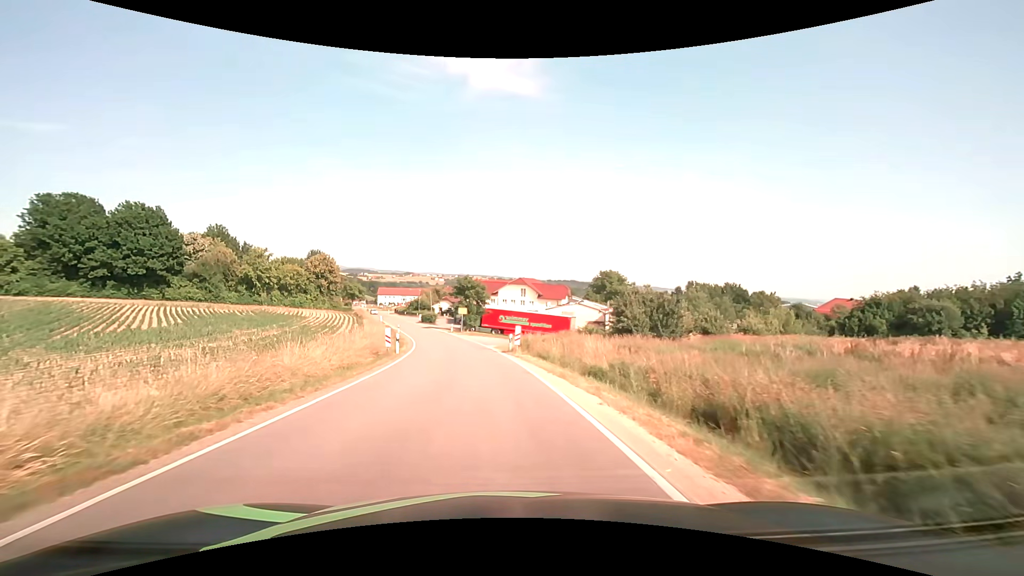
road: tertiary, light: Day
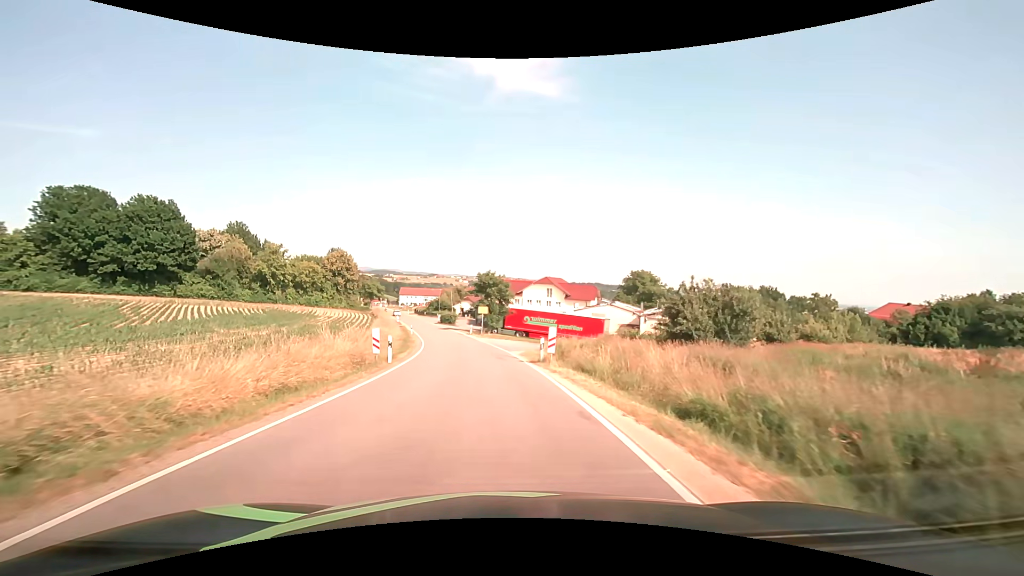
(-0.2, +7.2) m; -3°
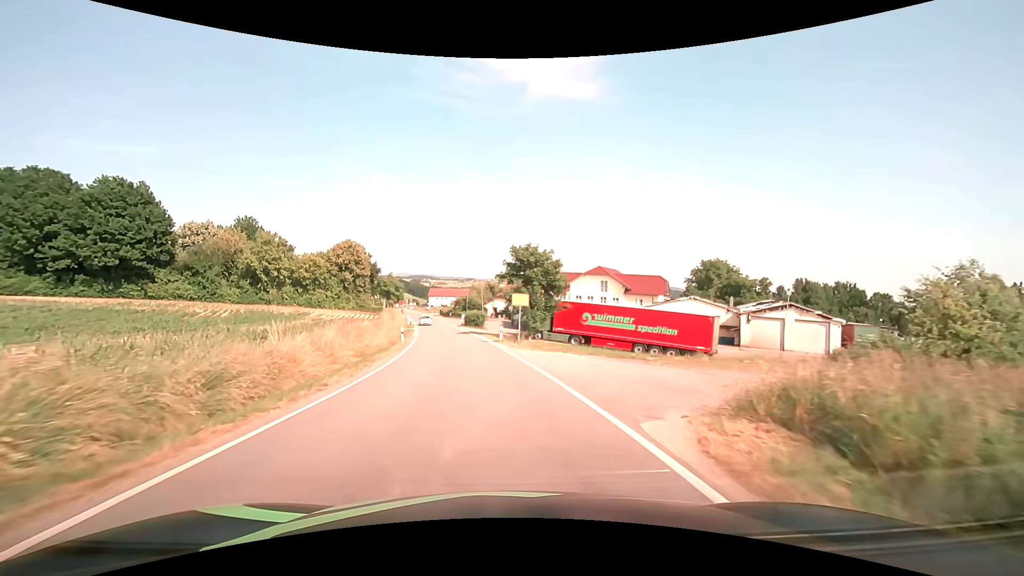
(-0.9, +22.3) m; -4°
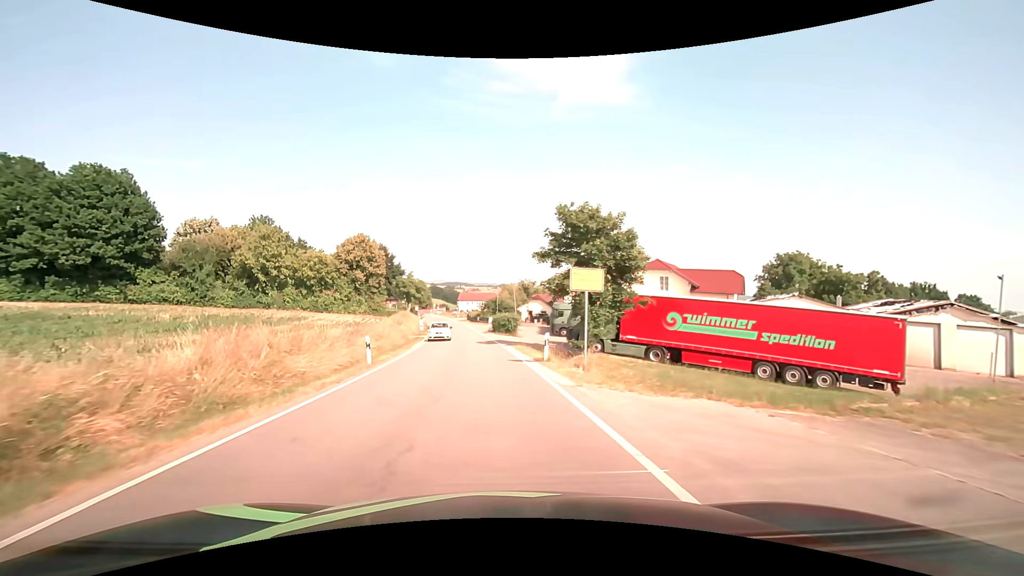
(-0.4, +14.9) m; -4°
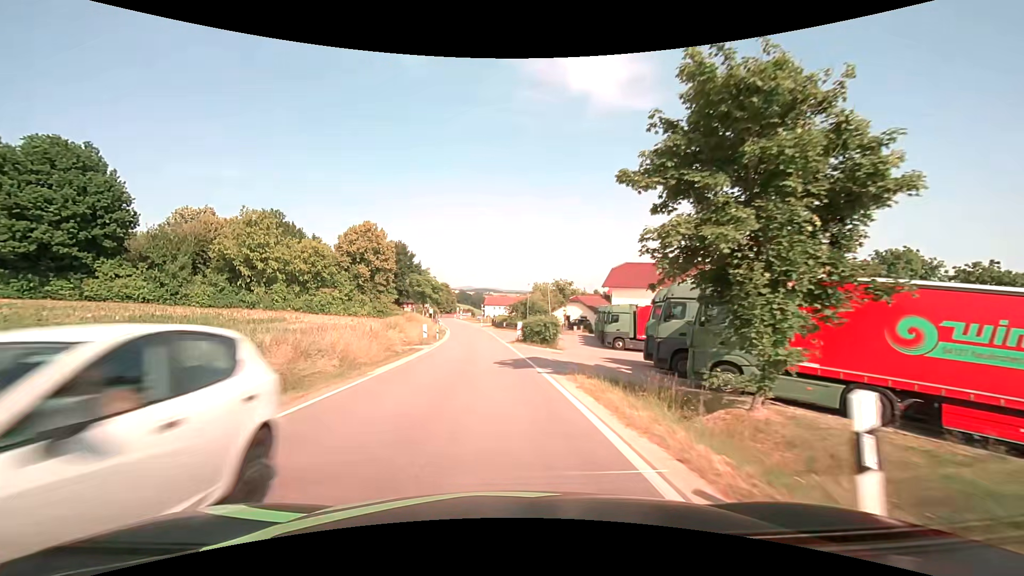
(-0.5, +14.8) m; -3°
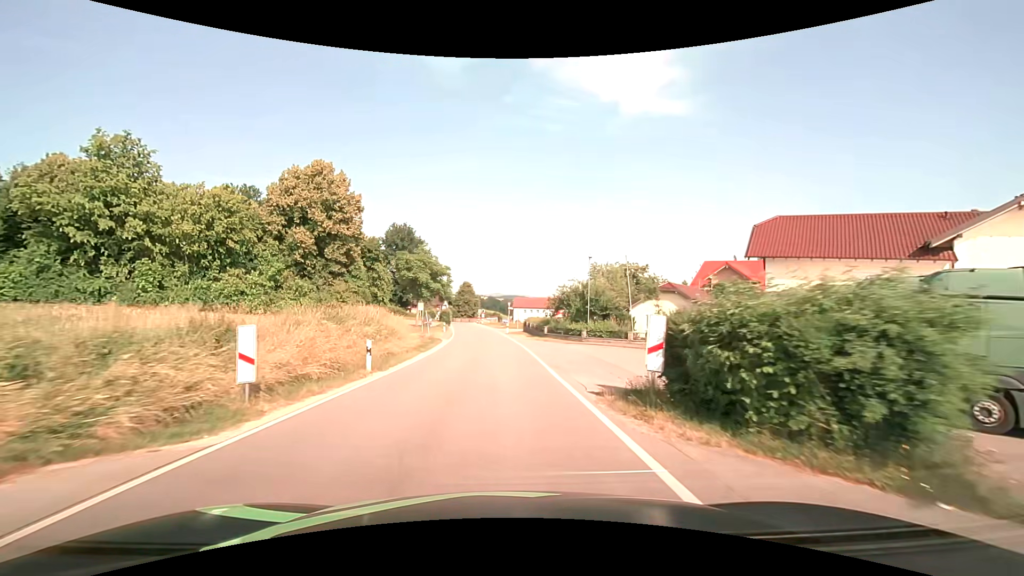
(-1.1, +29.8) m; -4°
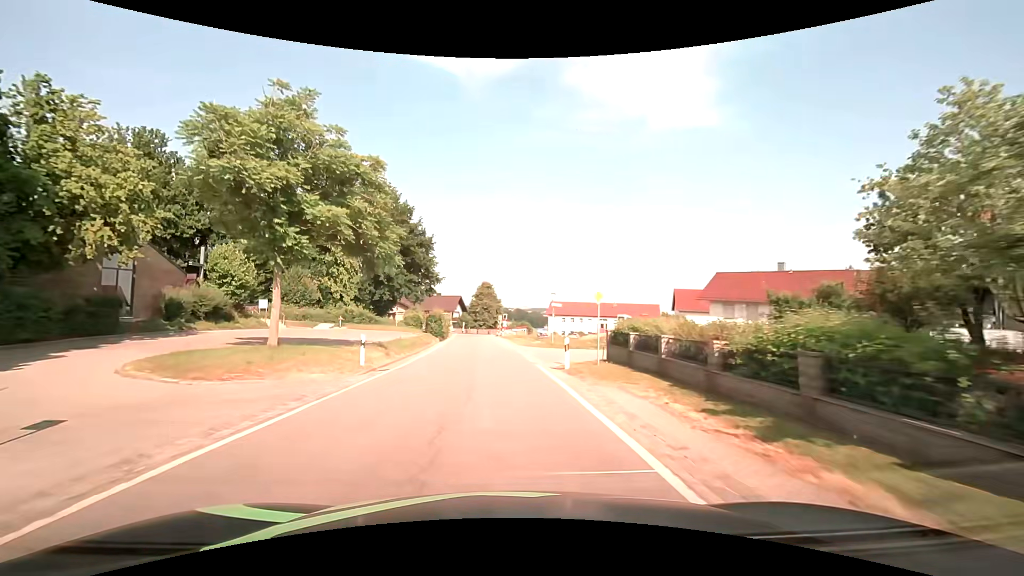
(-0.8, +37.6) m; -3°
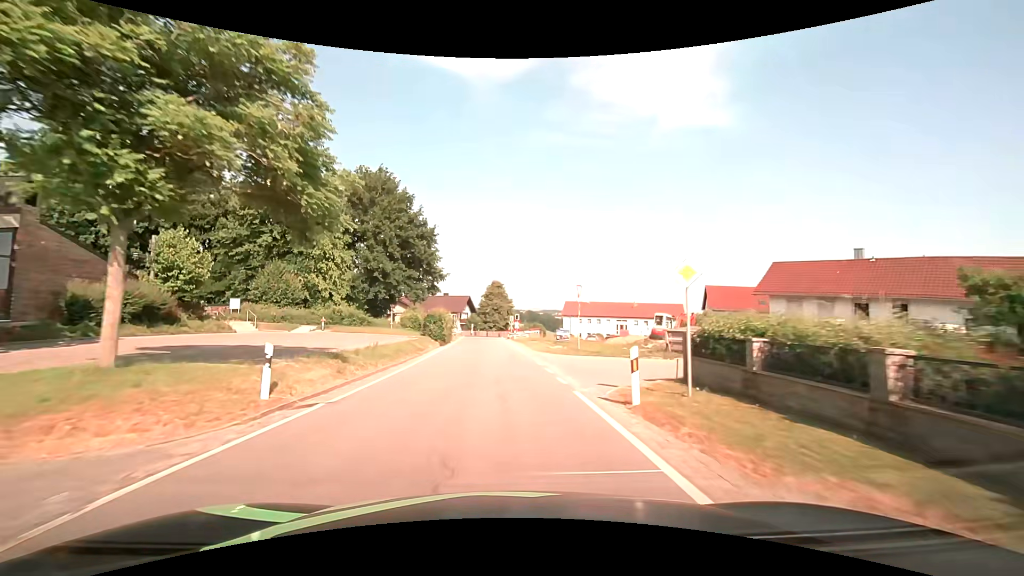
(-0.1, +7.4) m; -1°
(0, +10) (-1, +20) (-1, +30) (-1, +40) (-2, +50) (-2, +60) (-3, +70) (-1, +80) (0, +89) (-8, +95) m
